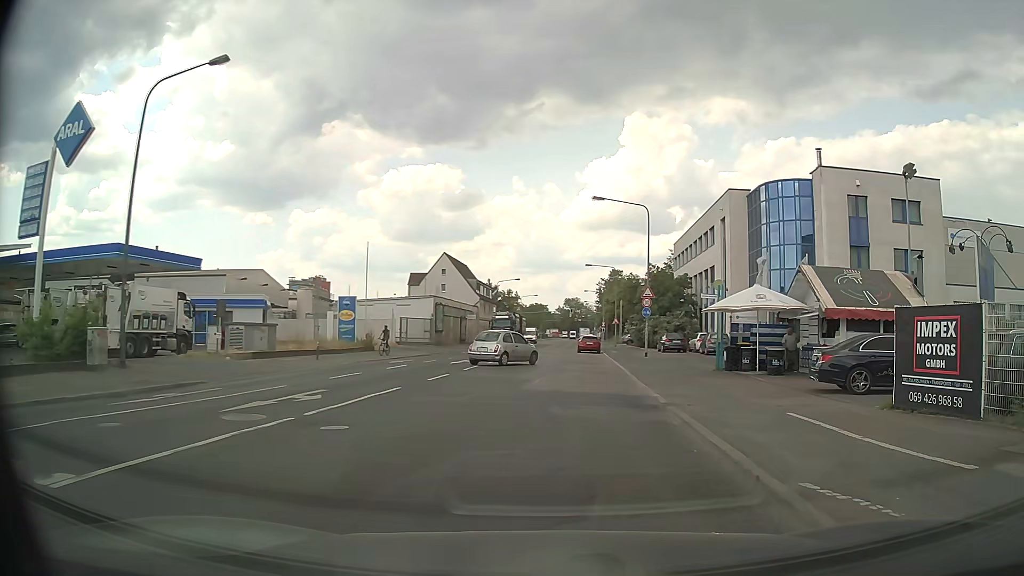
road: secondary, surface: asphalt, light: Day
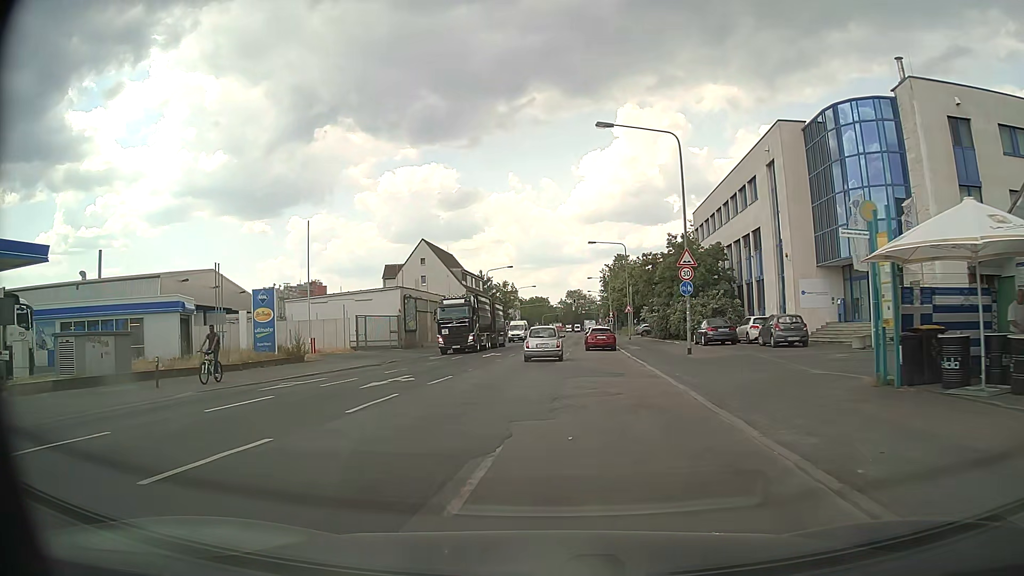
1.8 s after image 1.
(+0.7, +14.3) m; 0°
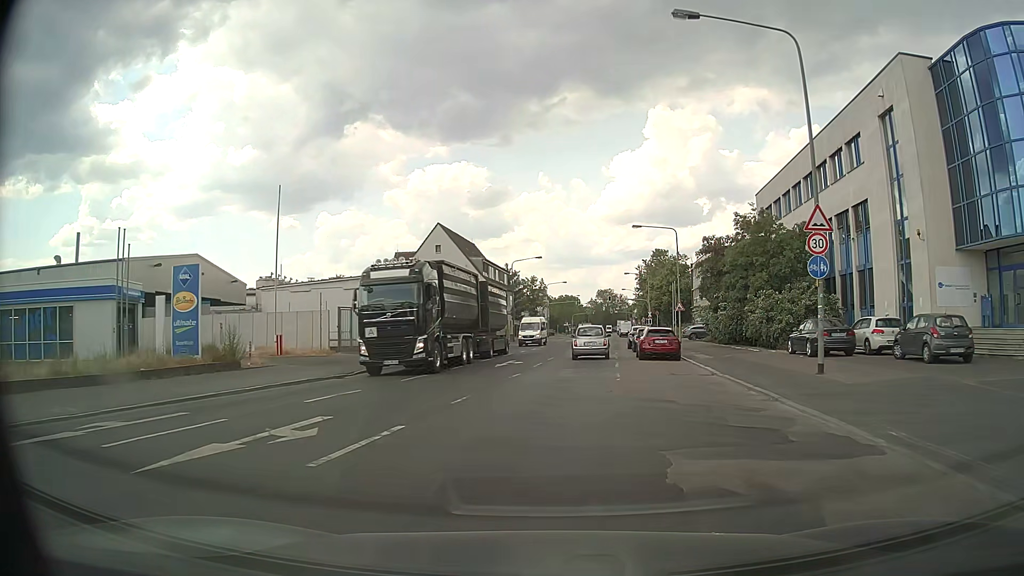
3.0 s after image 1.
(-0.4, +11.0) m; -3°
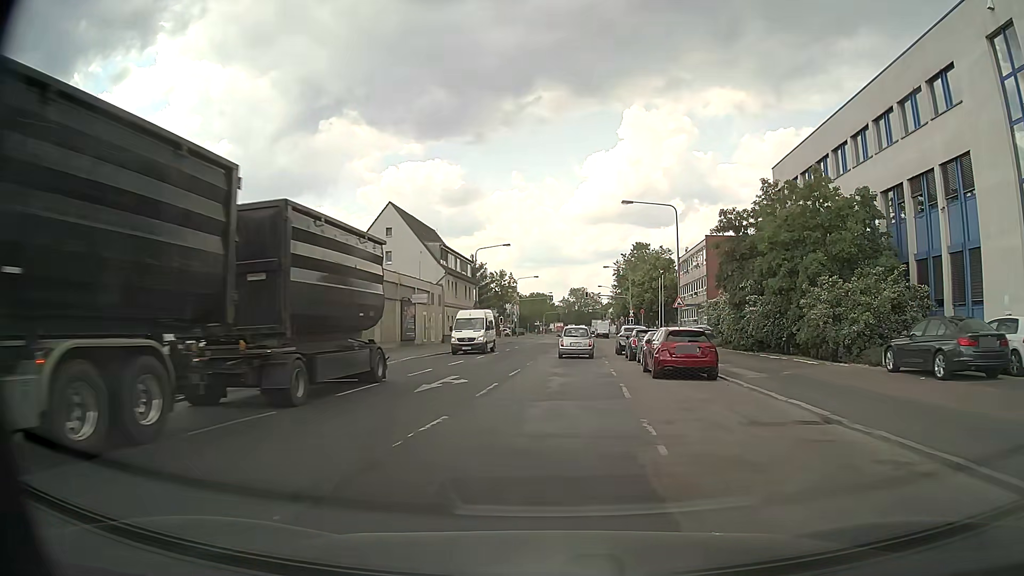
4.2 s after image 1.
(+0.3, +10.8) m; +2°
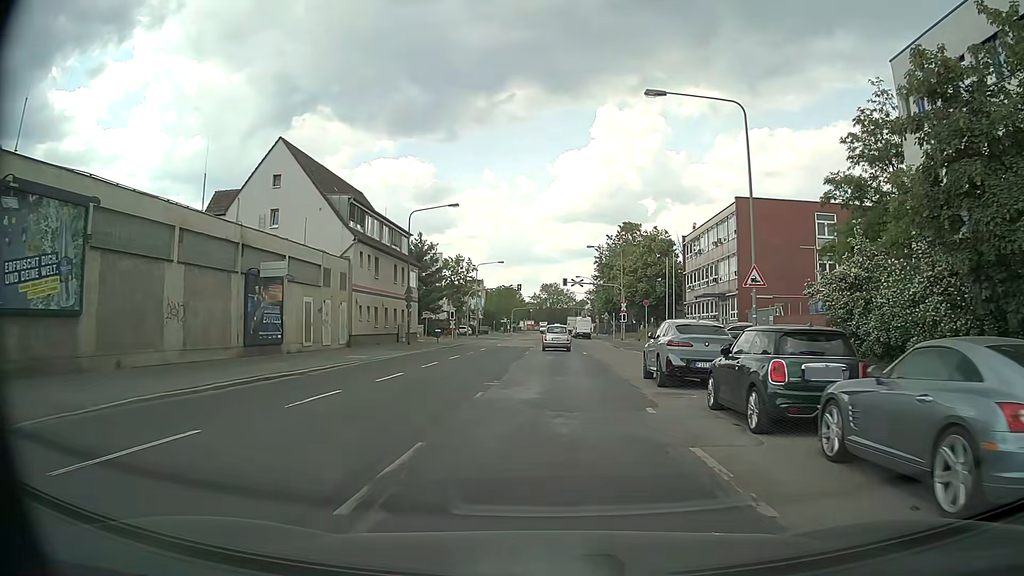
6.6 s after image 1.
(+0.9, +21.1) m; +2°
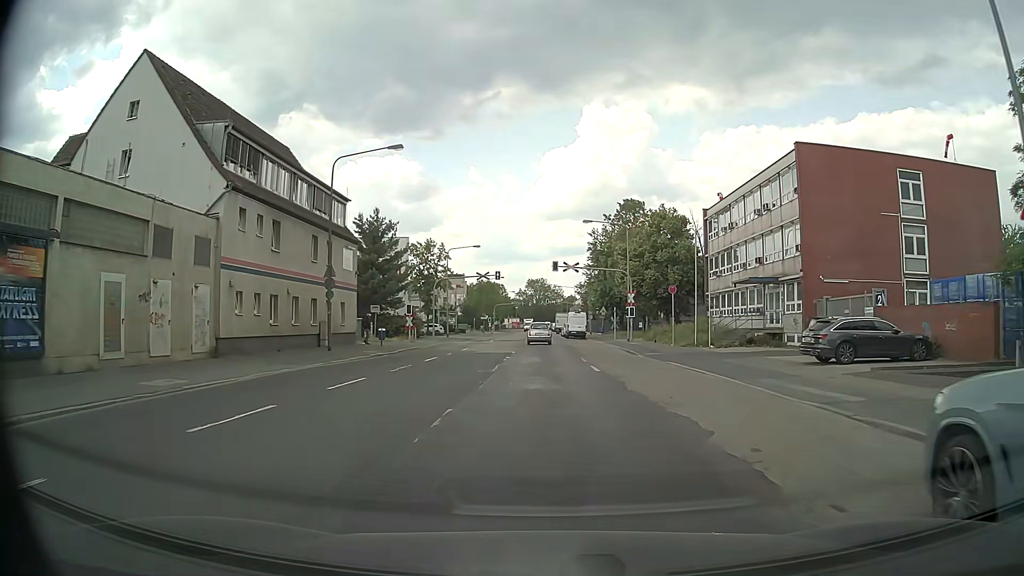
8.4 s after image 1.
(+0.4, +15.3) m; +1°
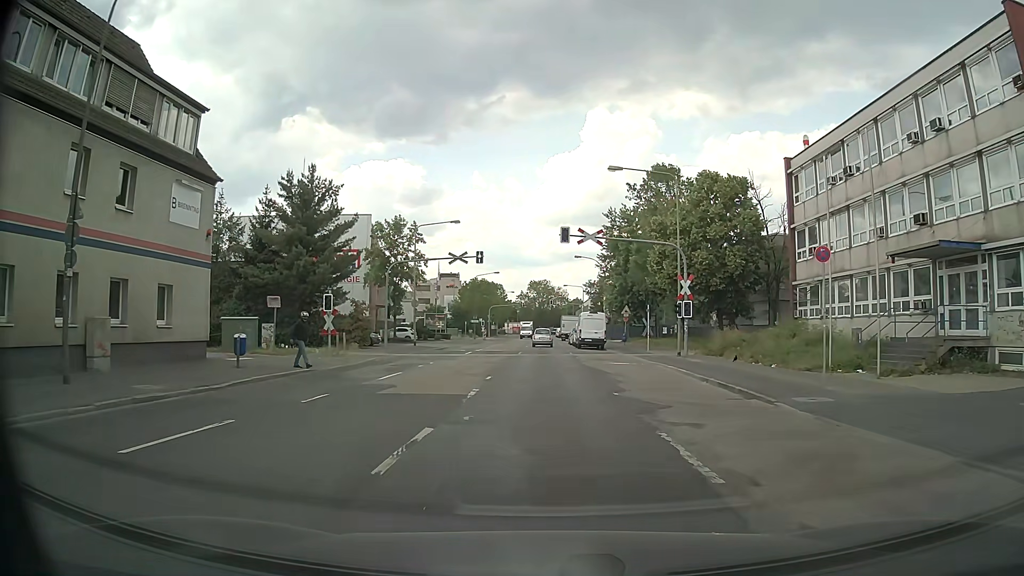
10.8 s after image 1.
(+0.2, +19.7) m; +1°
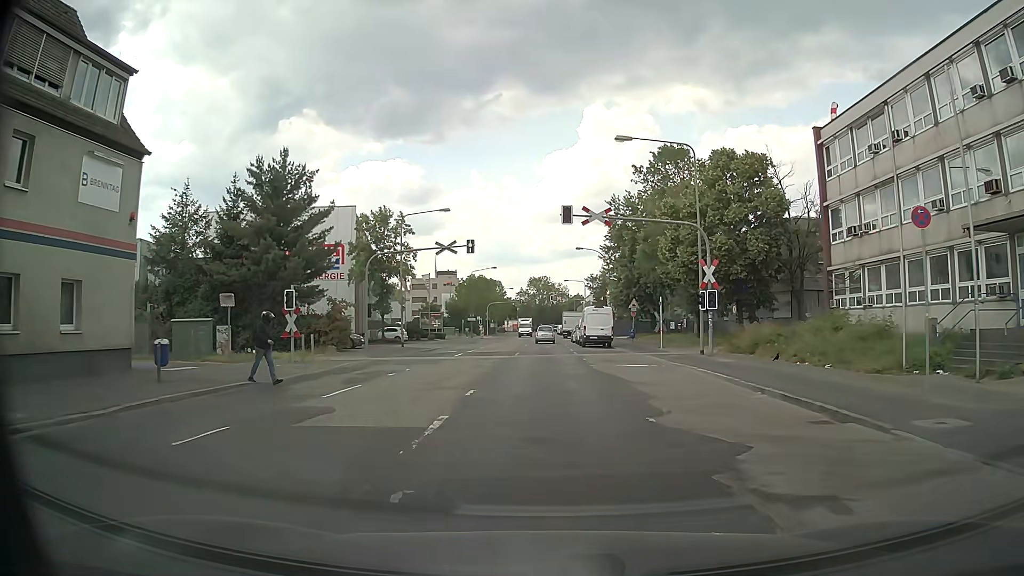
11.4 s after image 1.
(0.0, +4.9) m; -1°
(0, +10) (0, +20) (0, +30) (0, +40) (0, +50) (0, +60) (0, +70) (0, +80) (+1, +90) (+1, +100) m
